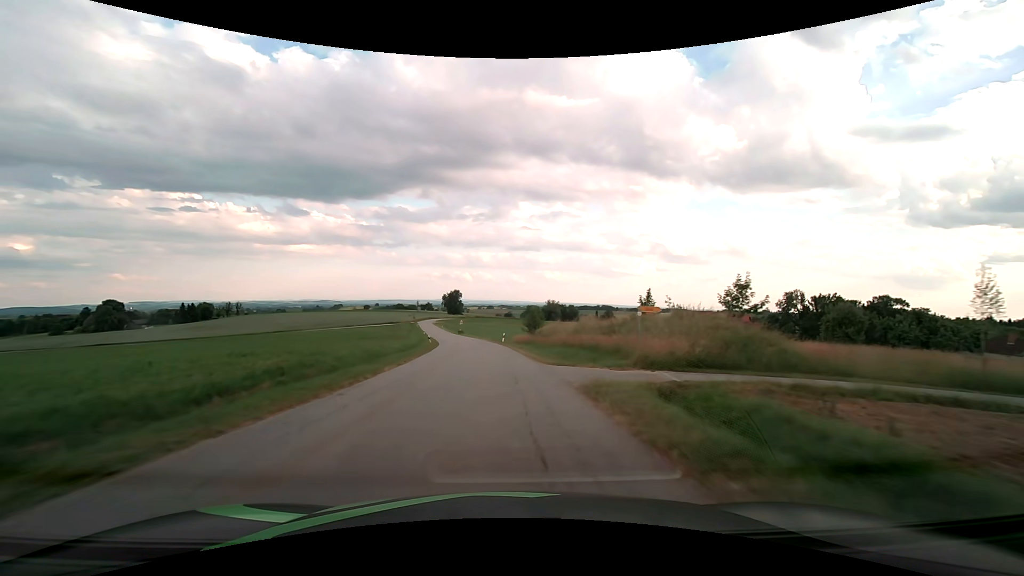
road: tertiary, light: Day
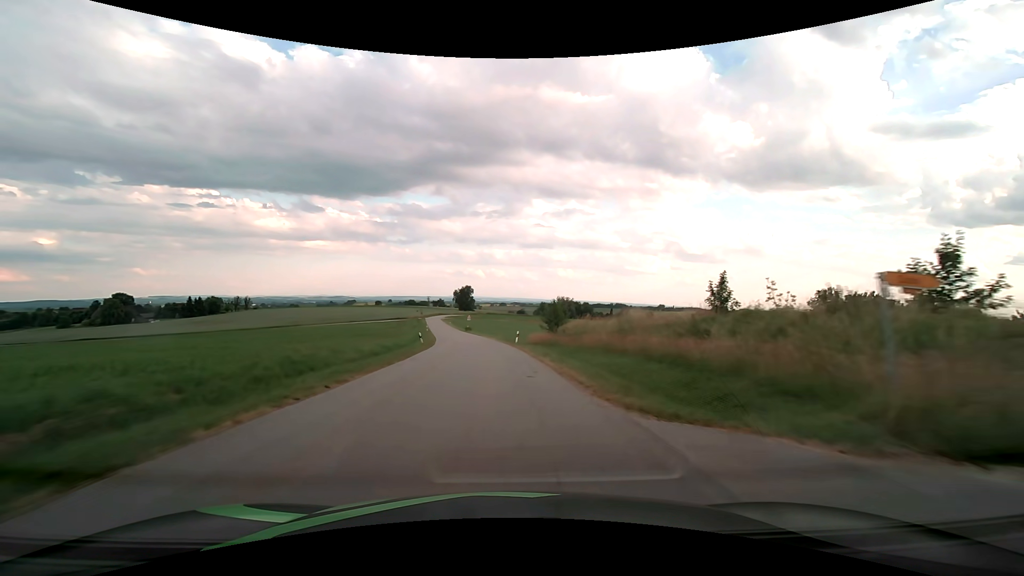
(-0.2, +11.3) m; -2°
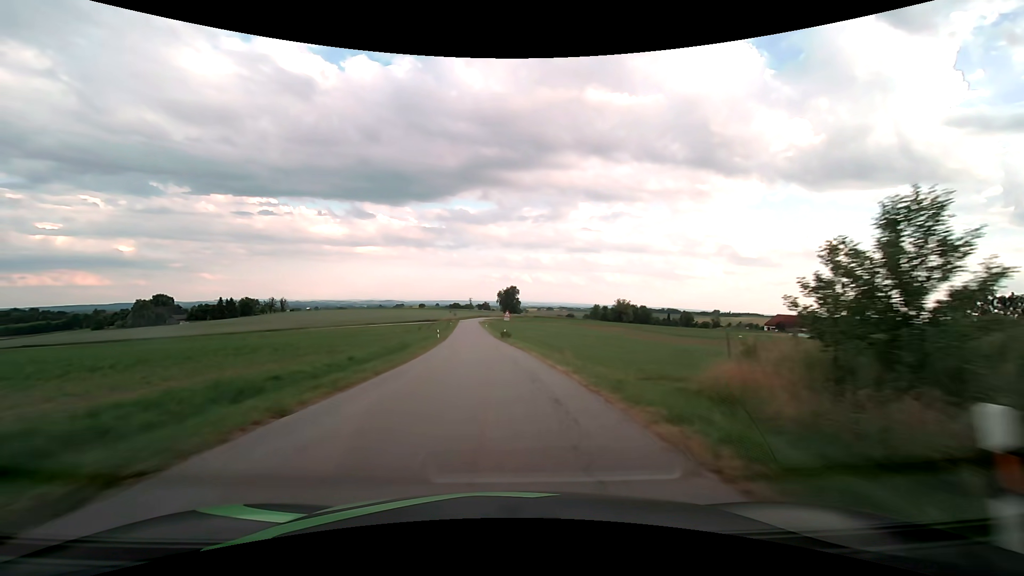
(-1.5, +34.6) m; -5°
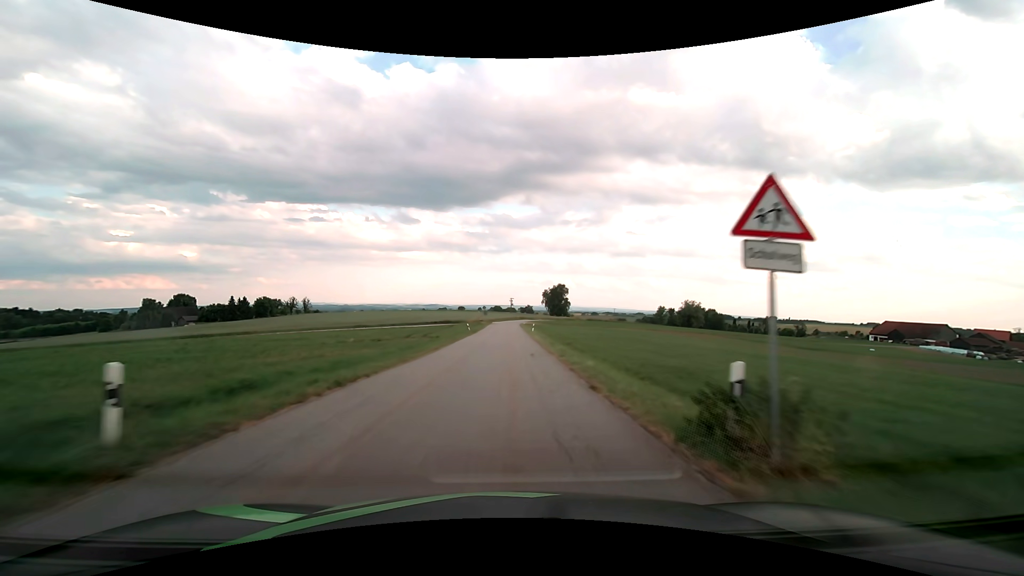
(-2.3, +47.2) m; -5°
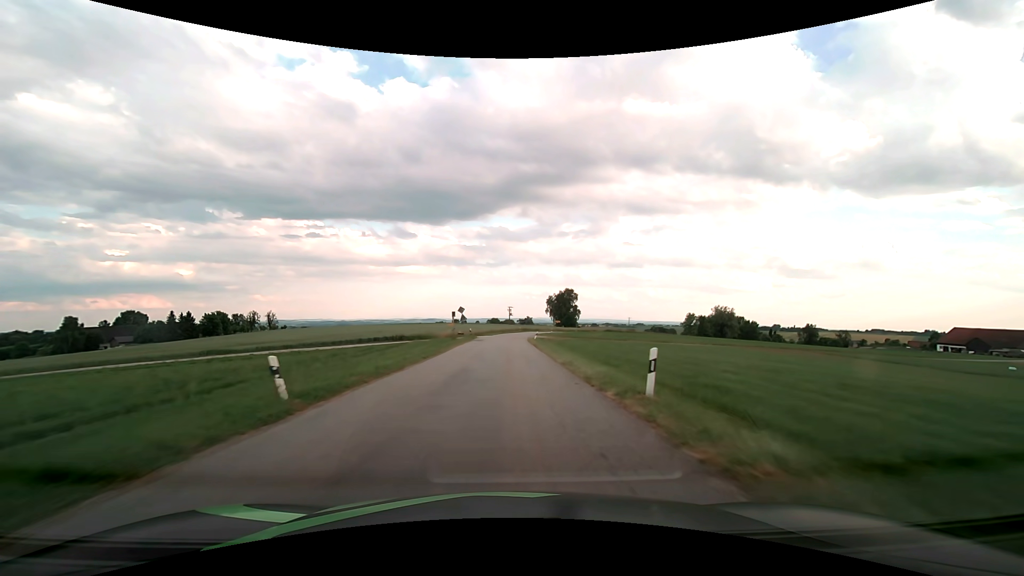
(+0.2, +46.1) m; 0°
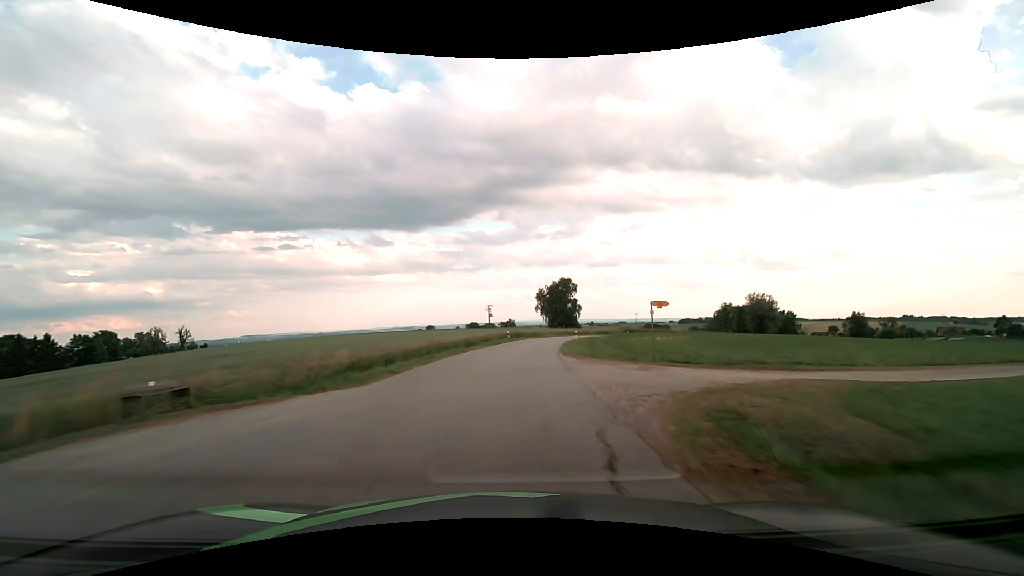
(+0.8, +56.8) m; +2°
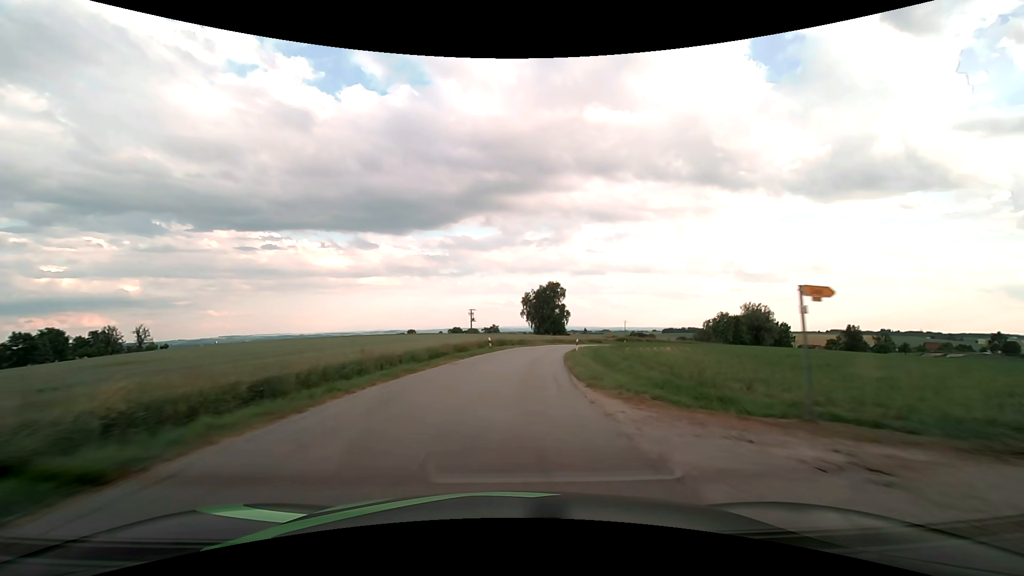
(+0.1, +11.3) m; +1°
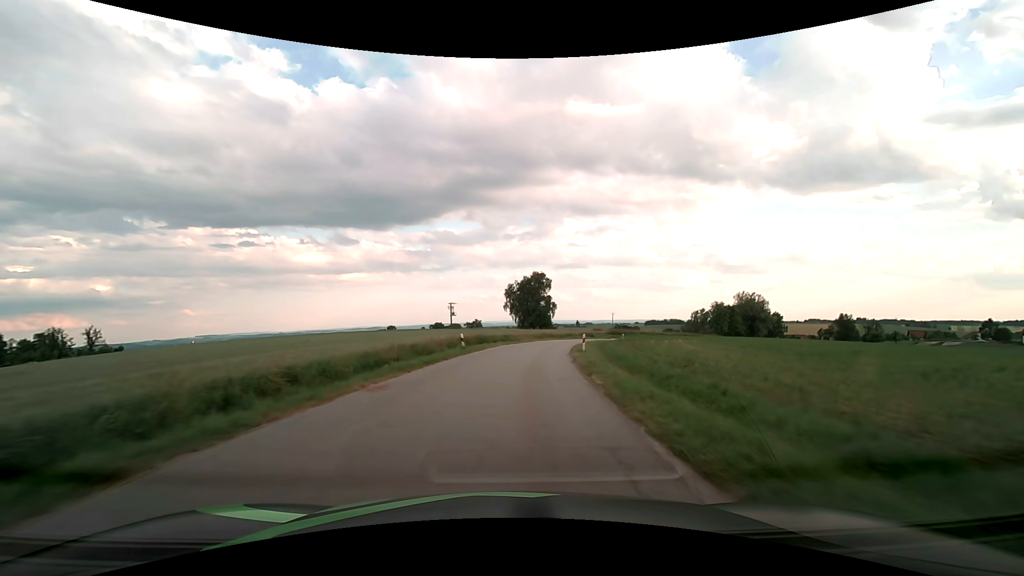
(+0.3, +11.1) m; +2°
(0, +10) (+1, +20) (+2, +30) (+3, +40) (+6, +50) (+8, +59) (+11, +69) (+15, +78) (+19, +87) (+24, +96) m
